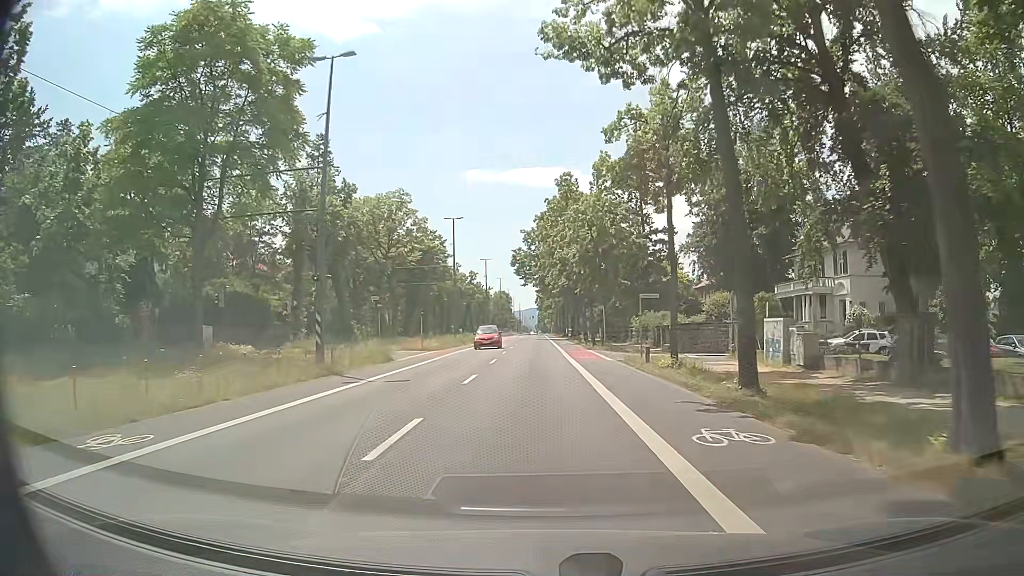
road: tertiary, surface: asphalt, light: Day
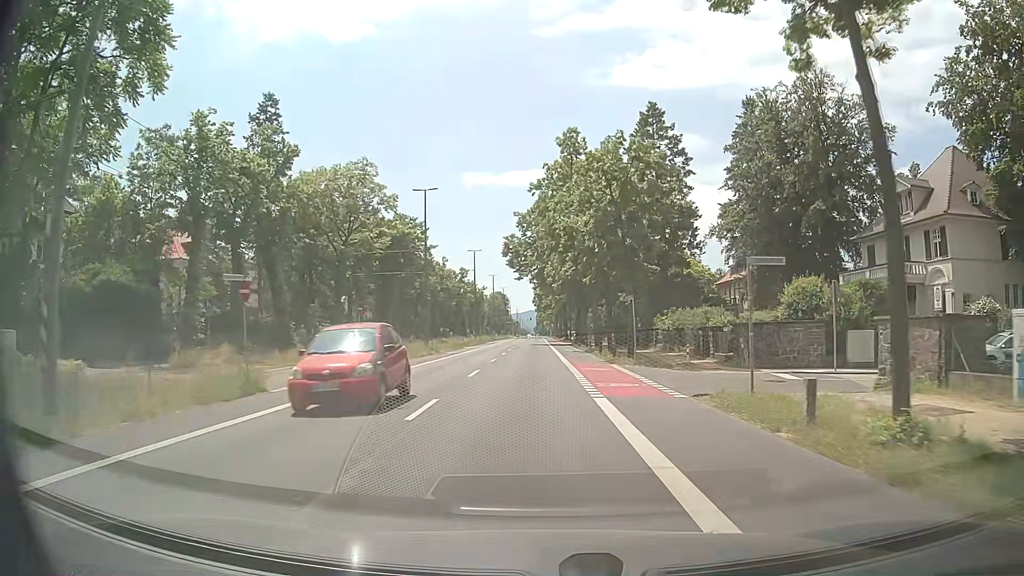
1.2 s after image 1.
(+0.2, +15.0) m; +1°
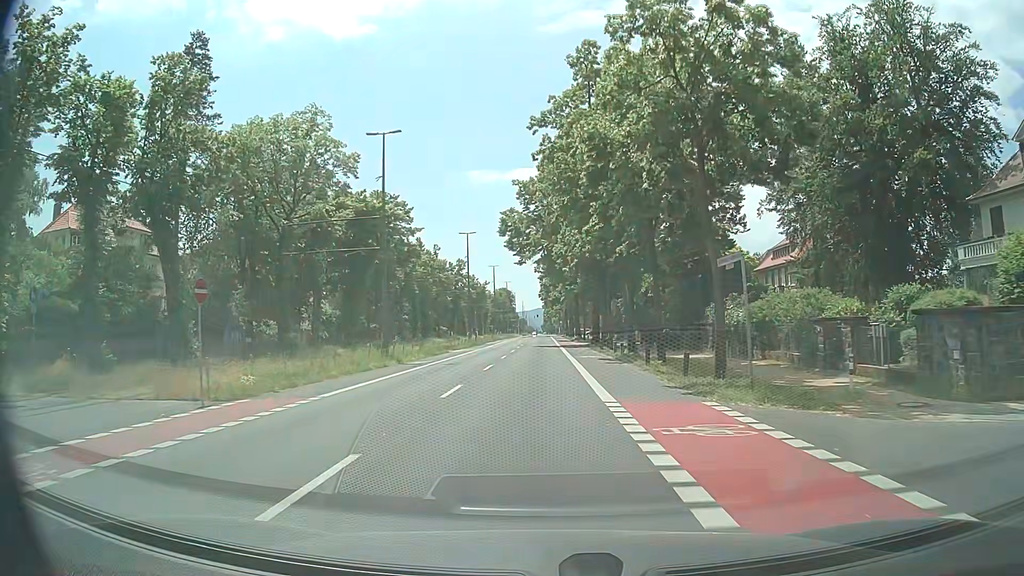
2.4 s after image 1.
(-0.1, +15.1) m; -1°
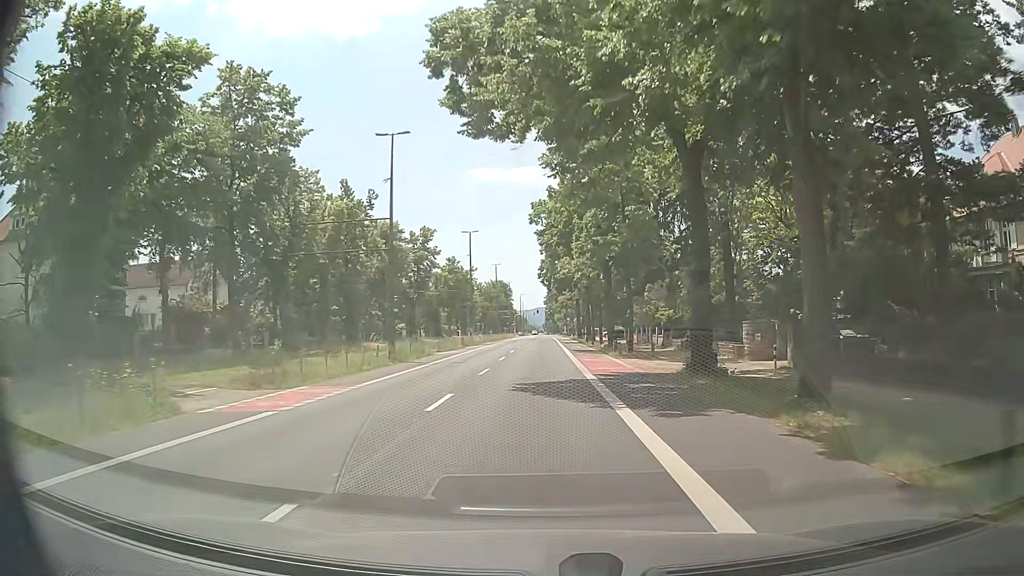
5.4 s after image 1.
(-0.1, +38.1) m; 0°
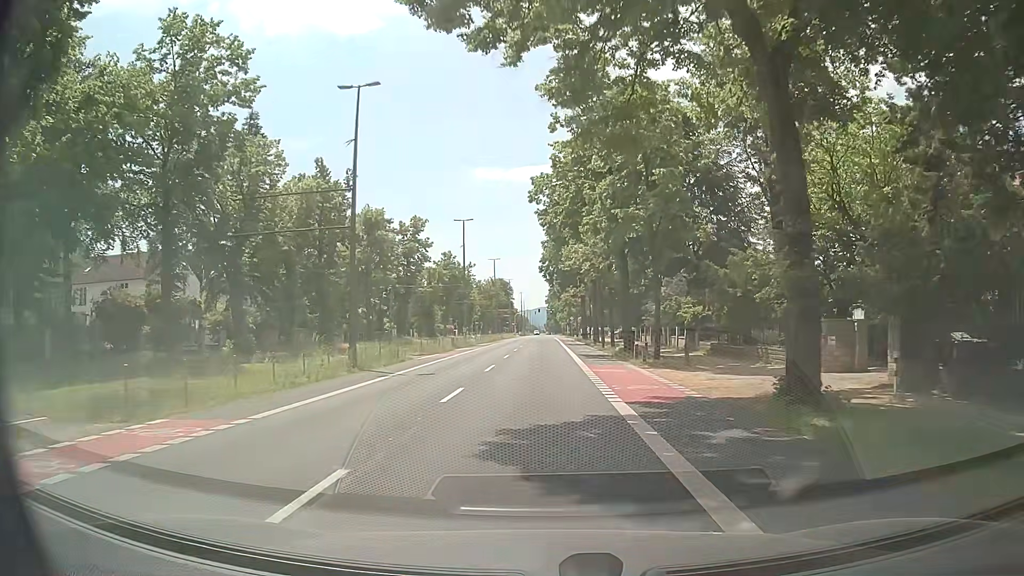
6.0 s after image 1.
(0.0, +7.6) m; -1°
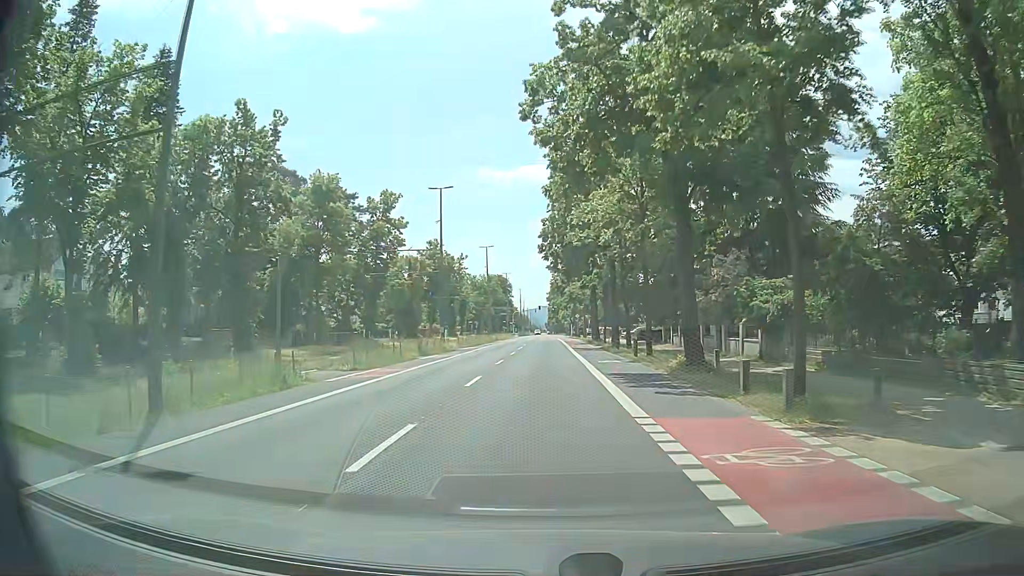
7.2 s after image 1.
(+0.2, +15.2) m; +1°
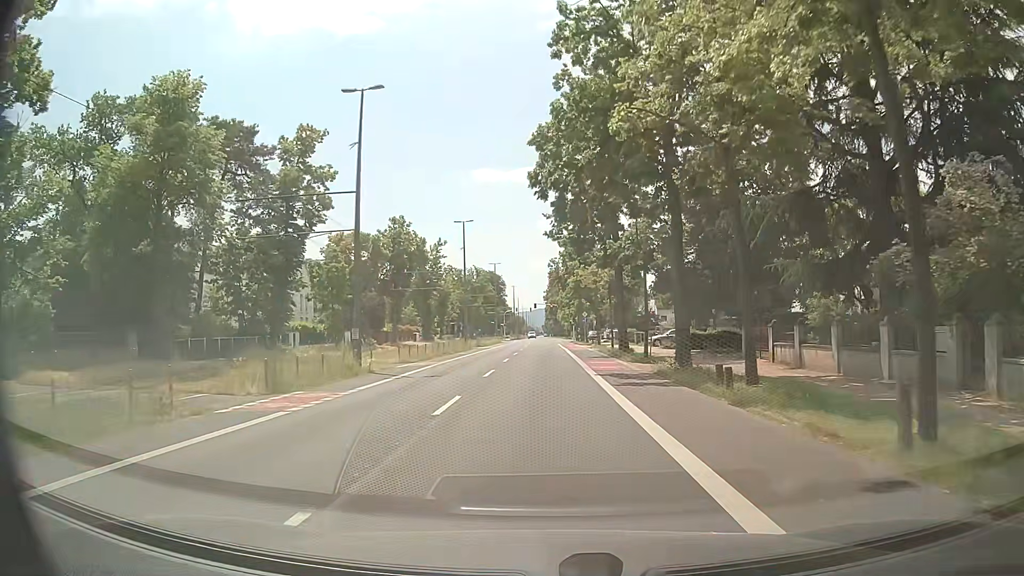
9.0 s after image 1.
(-0.1, +22.4) m; -1°
